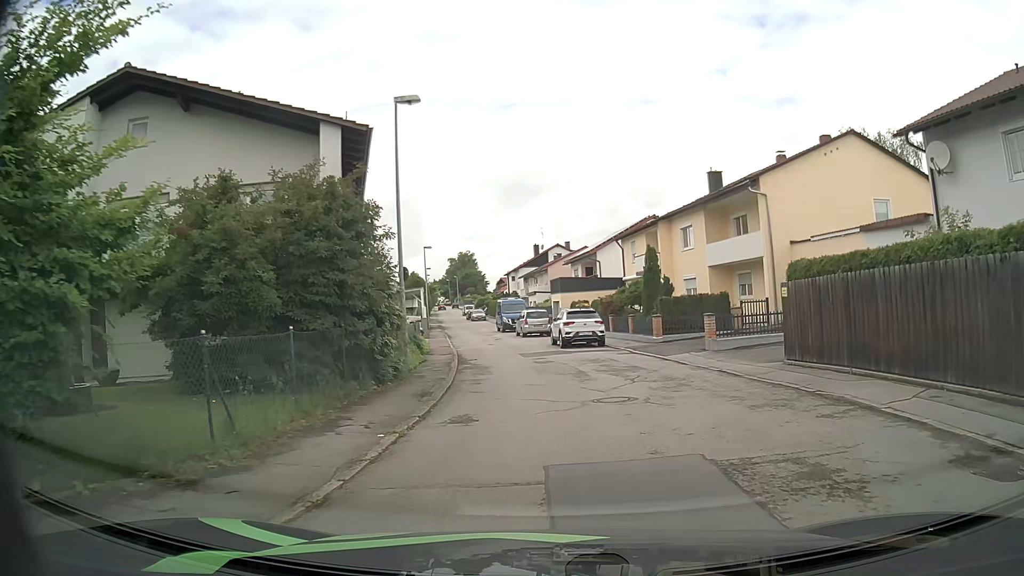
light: Day
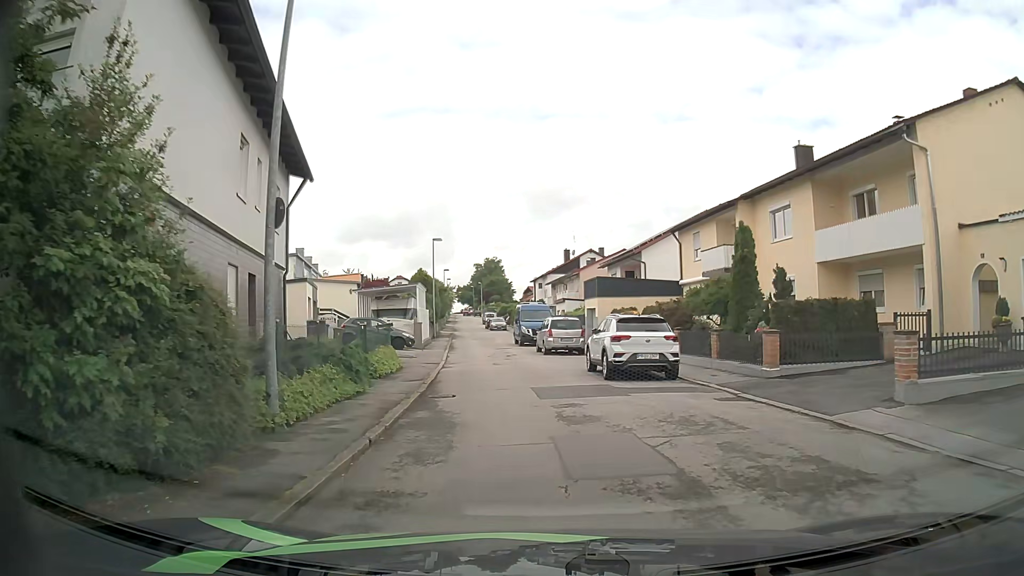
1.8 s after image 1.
(-0.2, +11.1) m; -2°
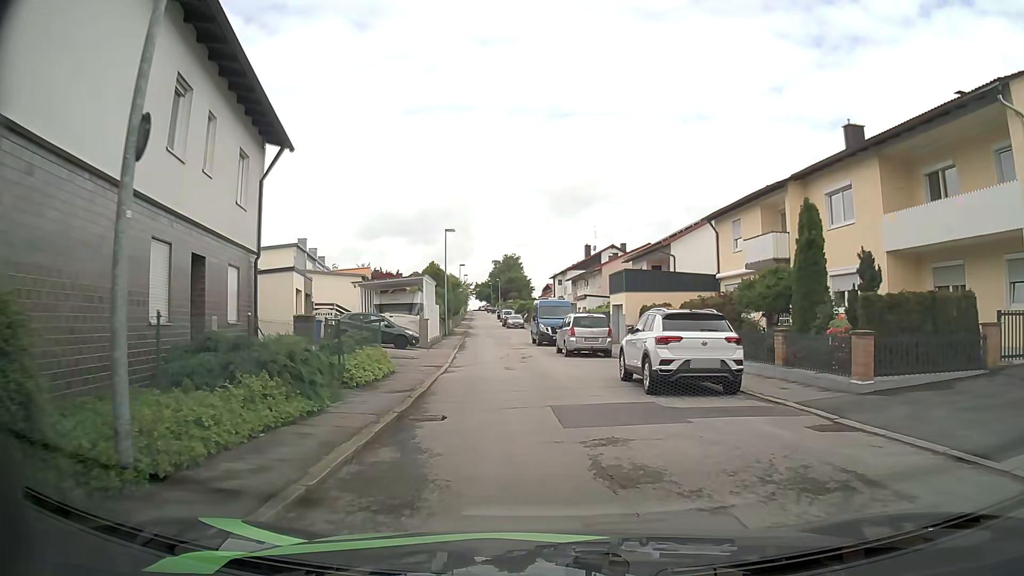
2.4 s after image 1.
(-0.1, +3.8) m; -2°
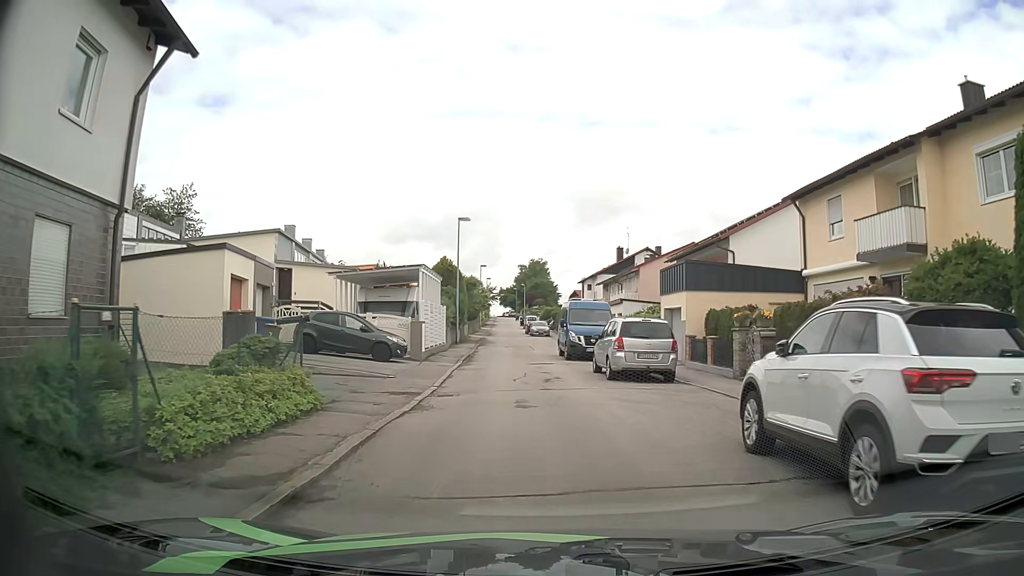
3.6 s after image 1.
(-0.2, +7.9) m; -3°
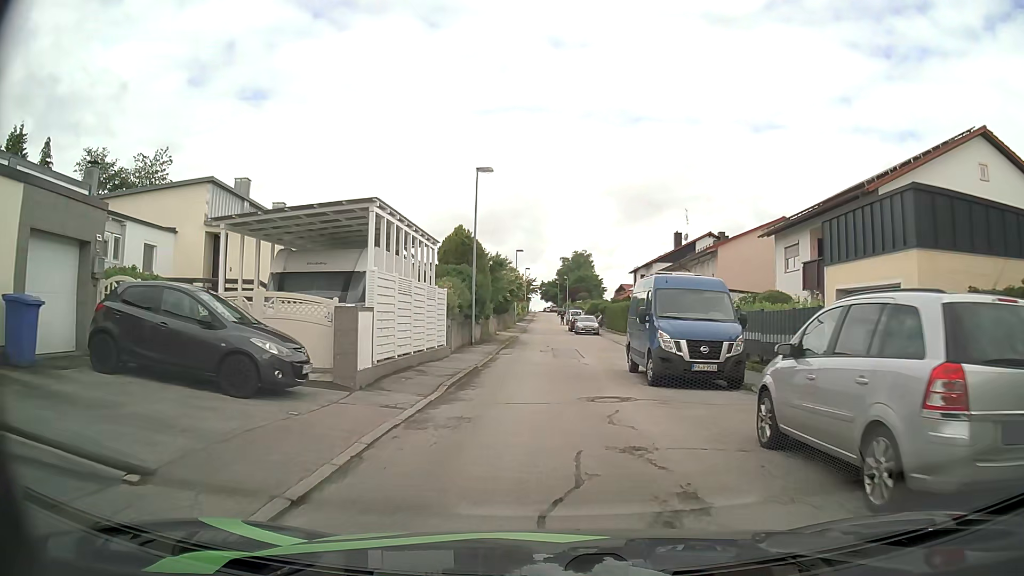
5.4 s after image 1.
(-0.4, +12.9) m; -4°
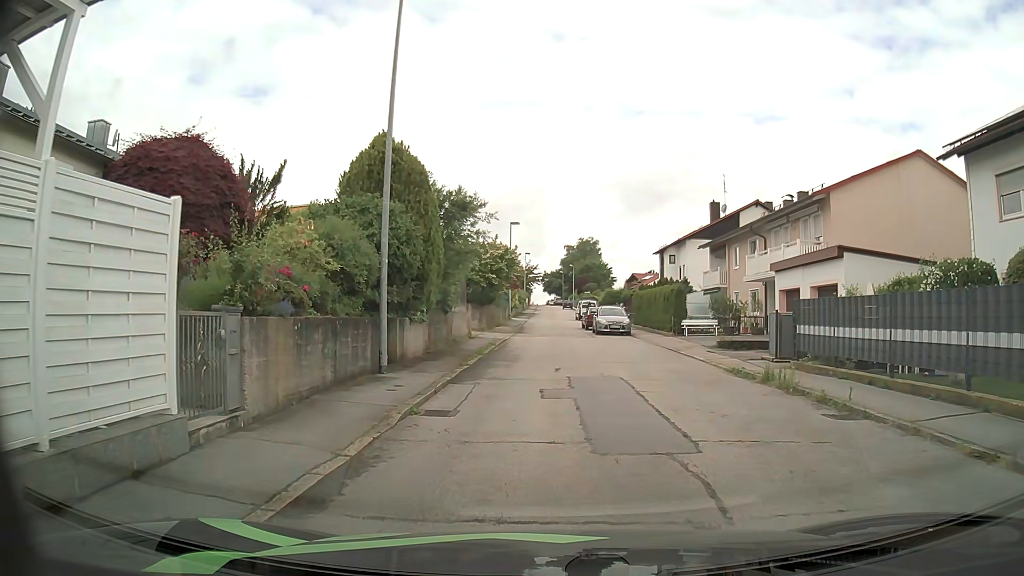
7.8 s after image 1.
(0.0, +16.6) m; +1°
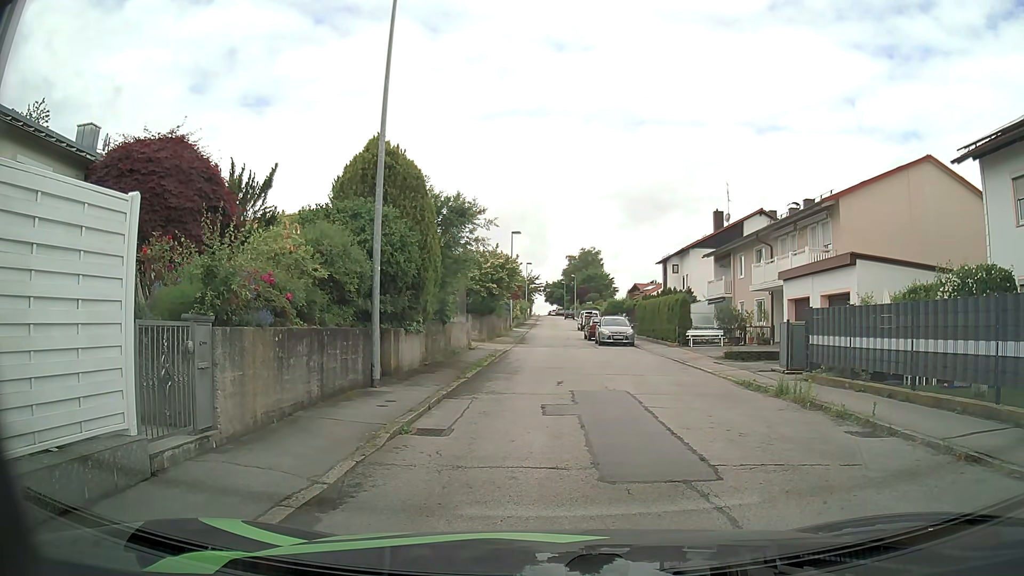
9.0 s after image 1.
(0.0, +0.6) m; -1°
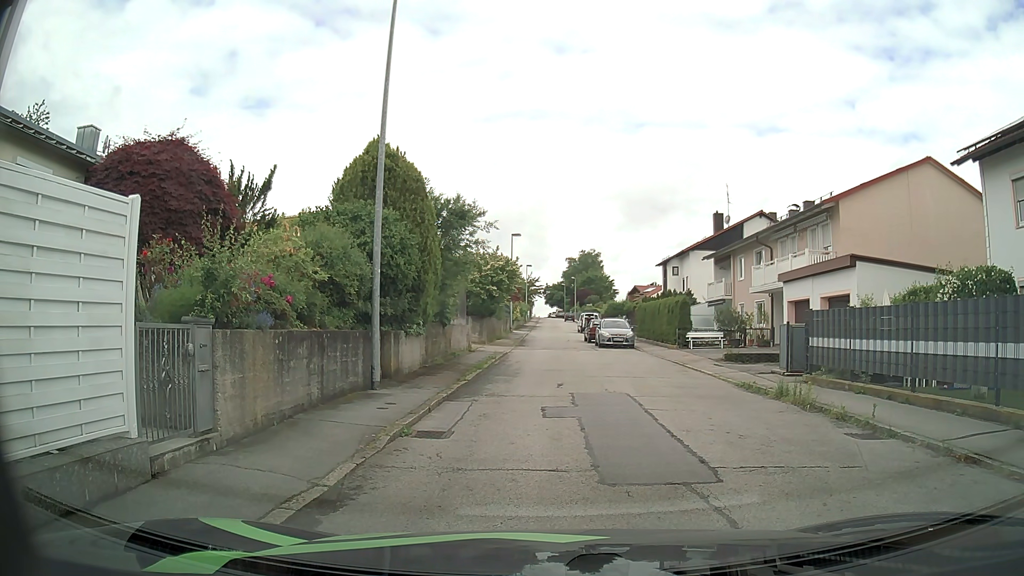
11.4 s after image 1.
(0.0, 0.0) m; 0°
(+1, +10) (+2, +20) (+1, +30) (0, +40) (0, +50) (0, +60) (0, +70) (0, +80) (+1, +90) (+1, +100) m
